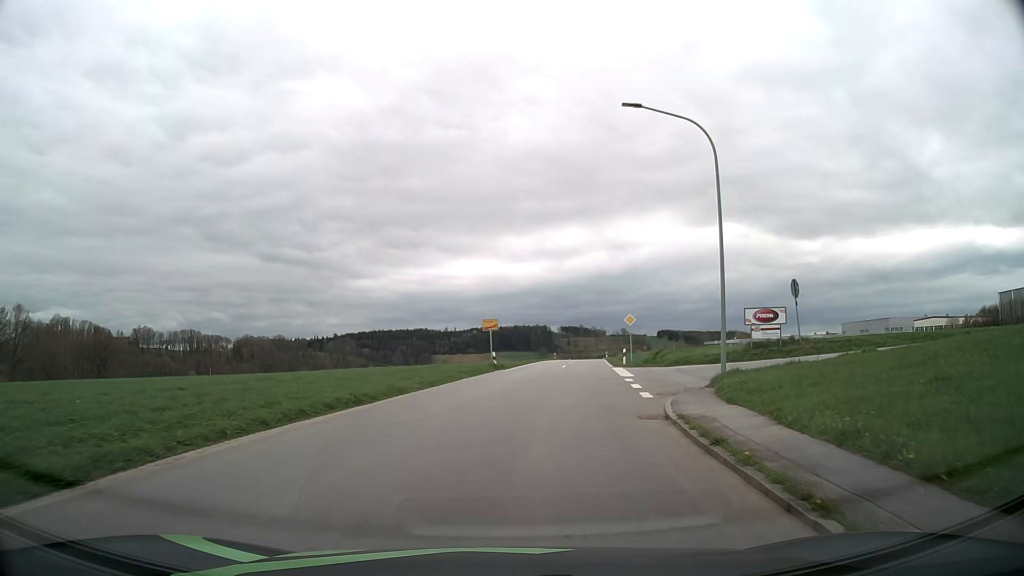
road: tertiary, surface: asphalt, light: Day
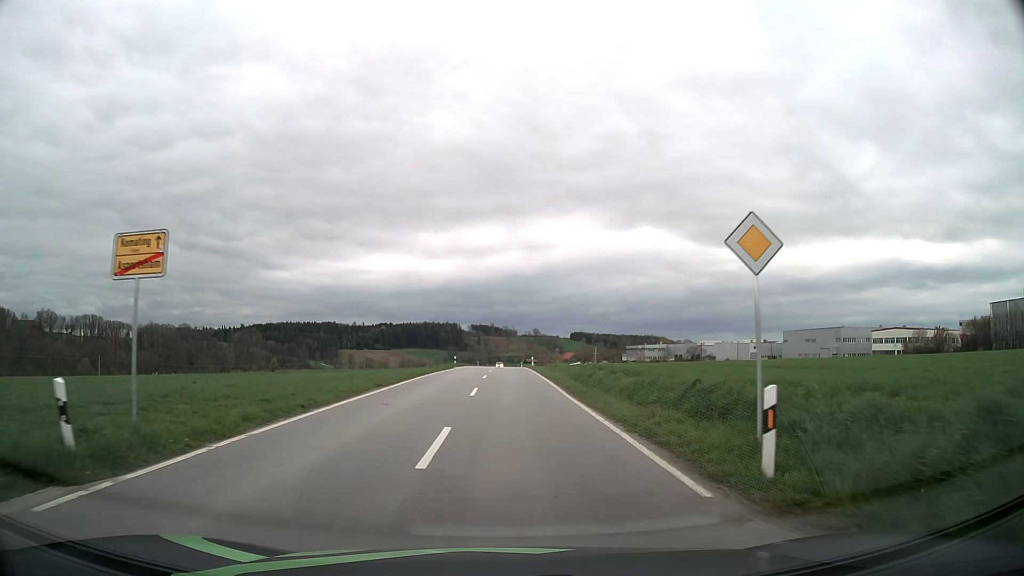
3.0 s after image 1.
(+3.0, +31.8) m; +8°
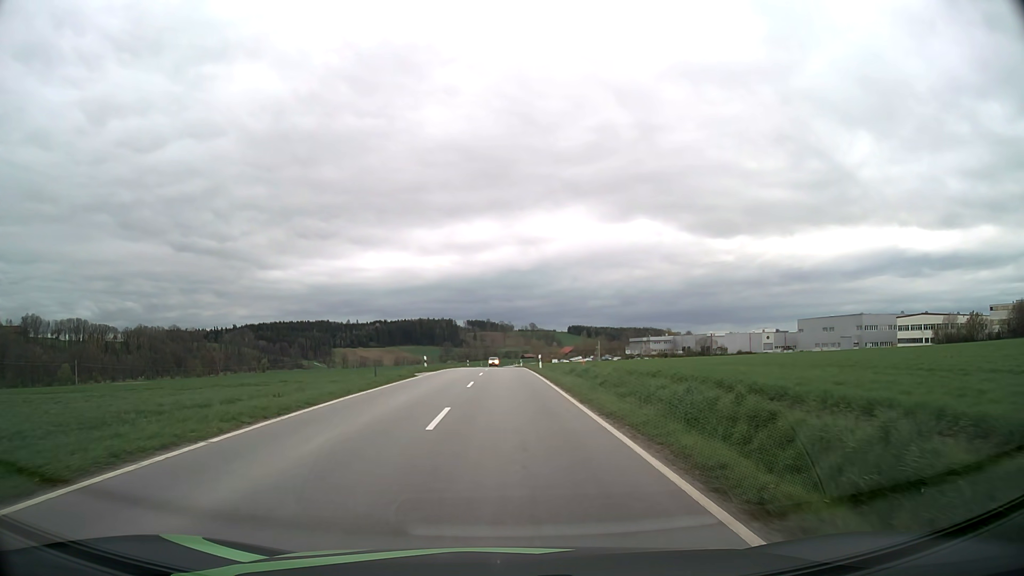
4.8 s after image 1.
(+0.1, +20.9) m; 0°
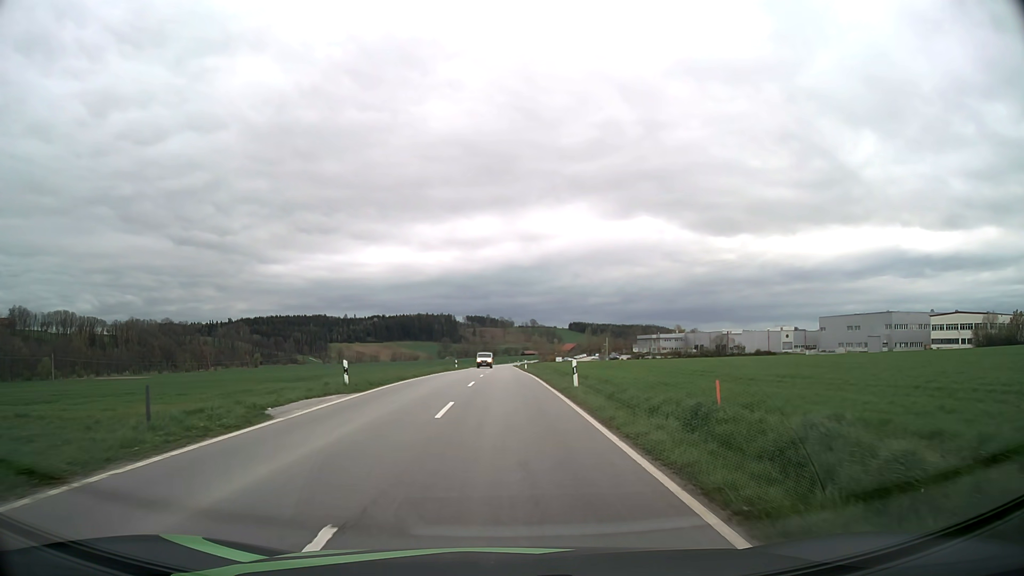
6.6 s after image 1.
(-0.1, +21.8) m; 0°
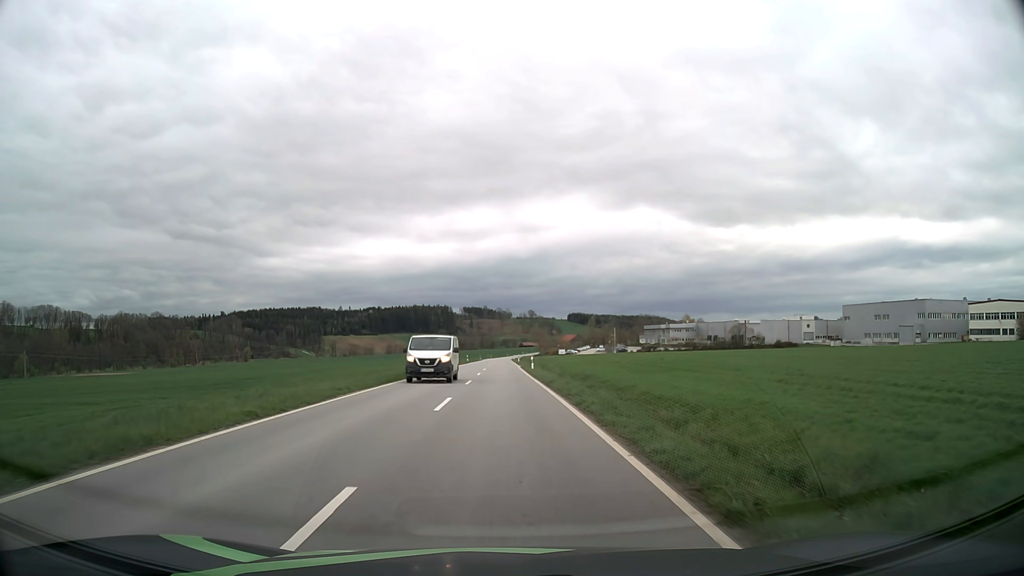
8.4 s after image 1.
(+0.1, +22.8) m; 0°
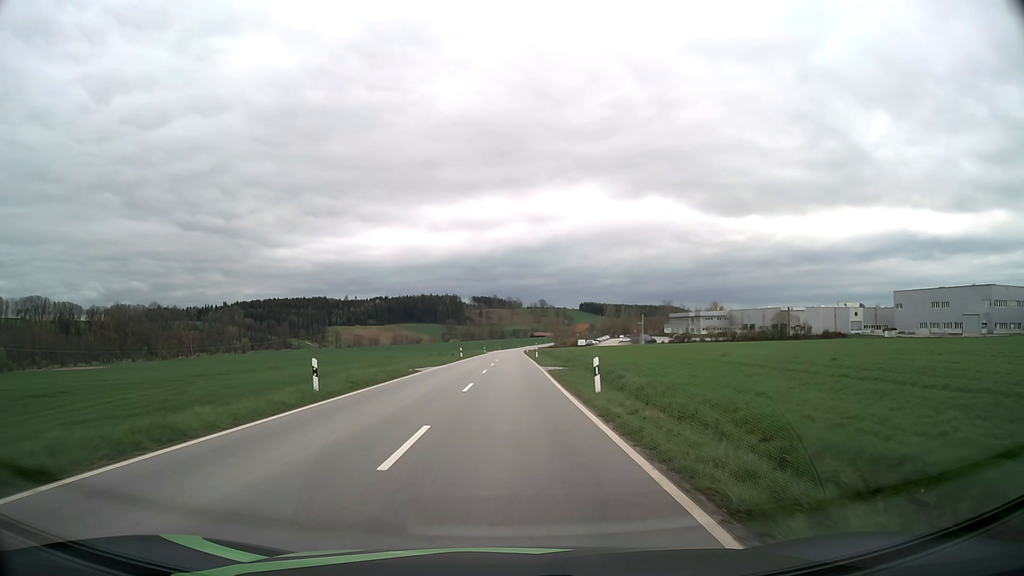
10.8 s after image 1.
(-0.2, +31.4) m; -1°
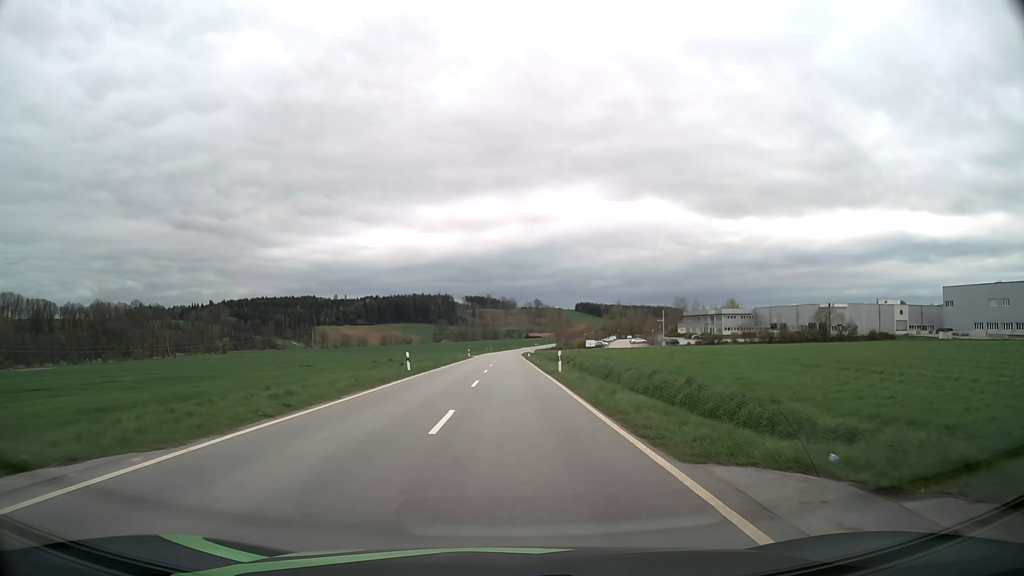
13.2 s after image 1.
(+0.1, +33.2) m; 0°
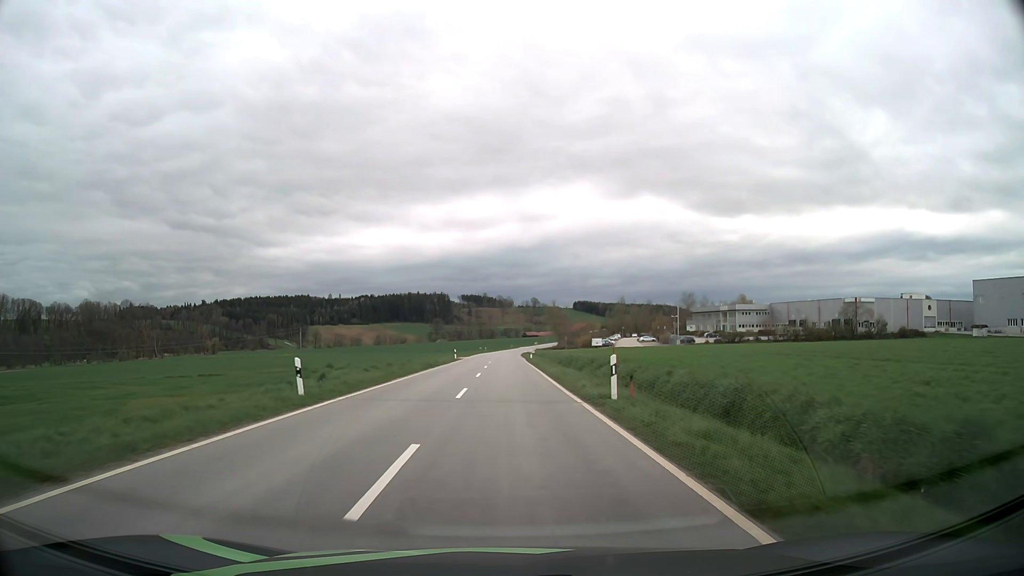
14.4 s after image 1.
(+0.1, +17.3) m; 0°
(0, +10) (0, +20) (0, +30) (0, +40) (0, +50) (0, +60) (0, +70) (0, +80) (0, +90) (0, +100) m
